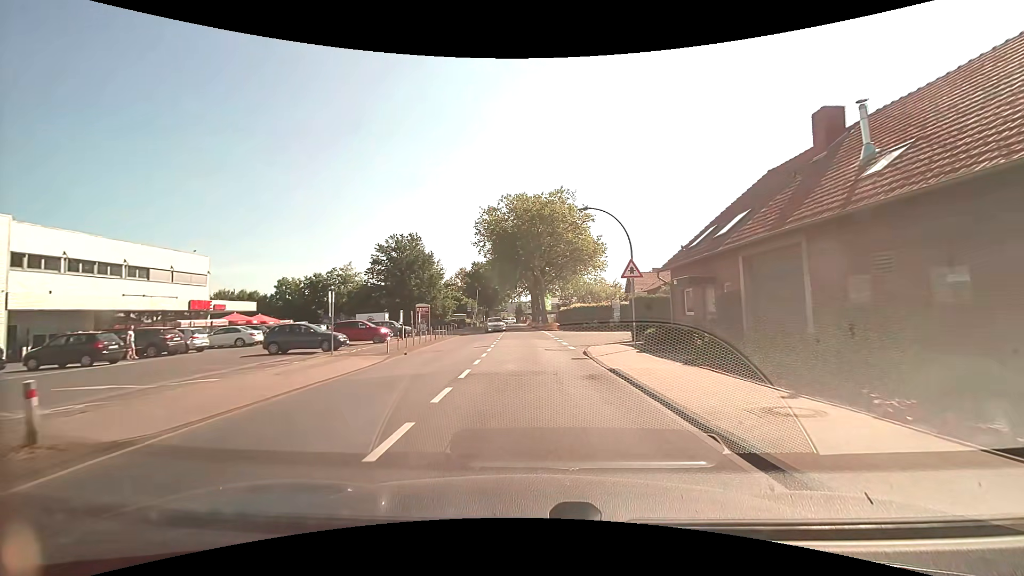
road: unclassified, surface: asphalt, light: Day
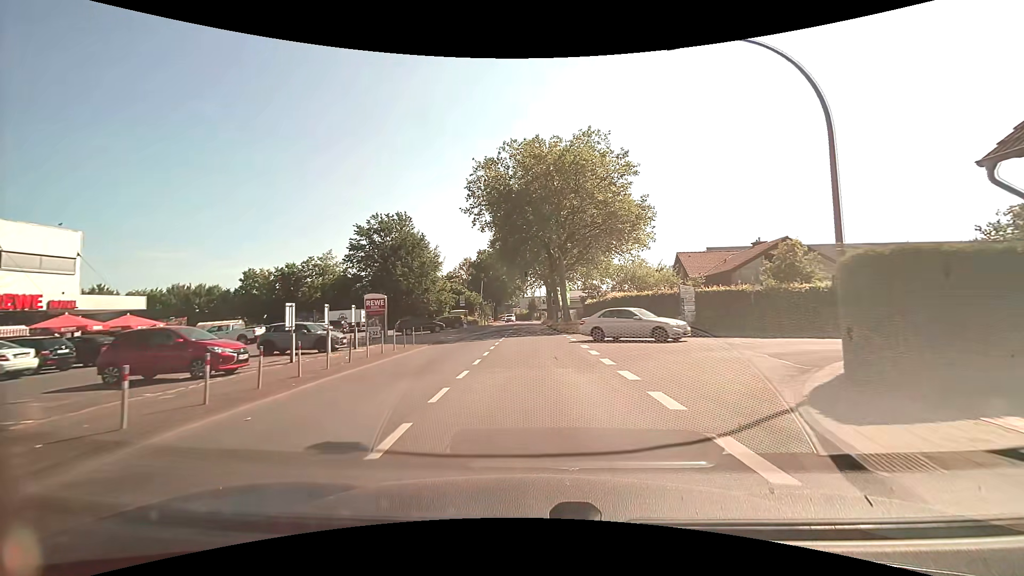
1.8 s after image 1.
(0.0, +17.8) m; -1°
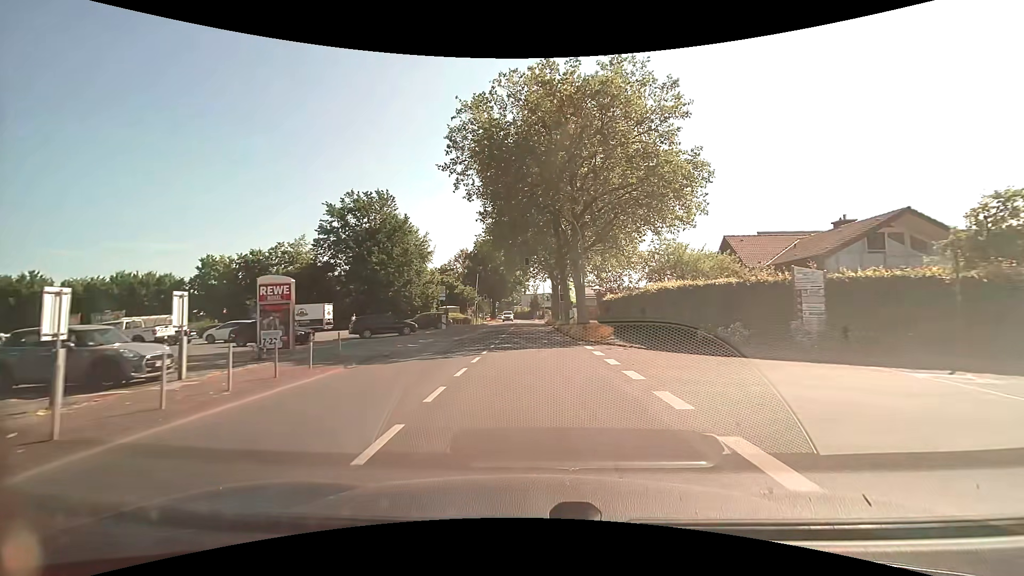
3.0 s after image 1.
(-0.1, +12.0) m; 0°
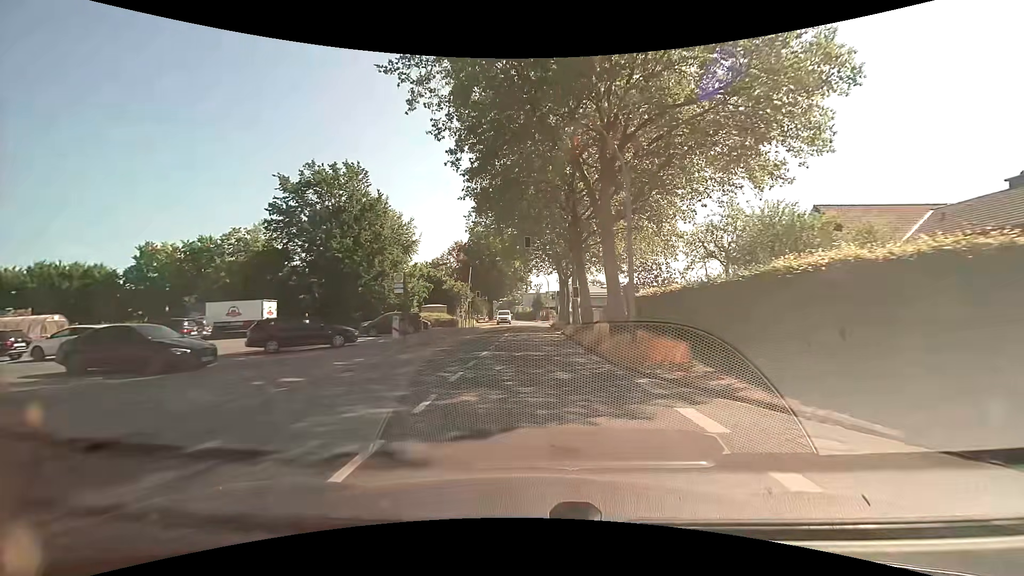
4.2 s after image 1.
(-0.1, +12.5) m; 0°
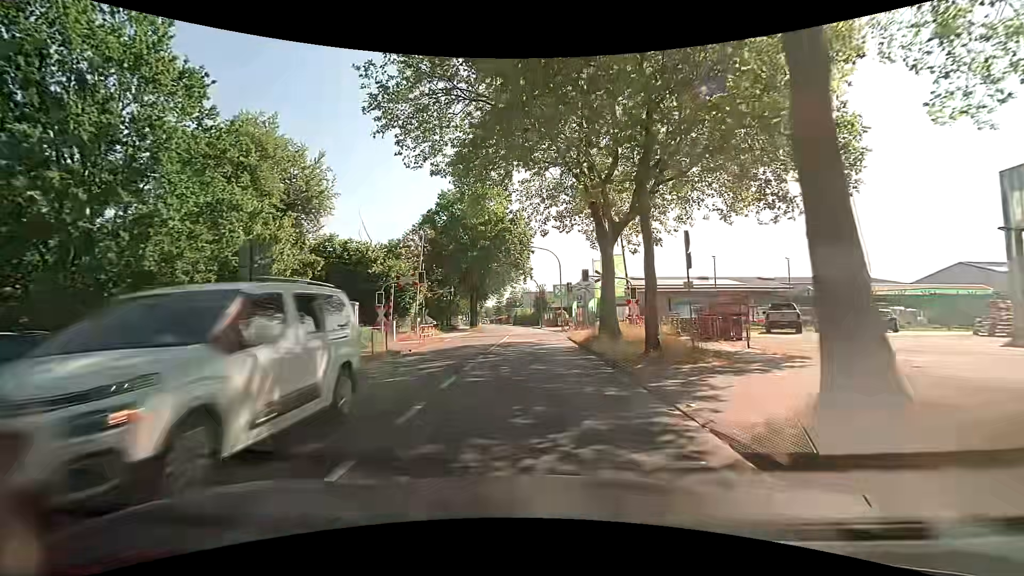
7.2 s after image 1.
(-0.3, +30.8) m; 0°
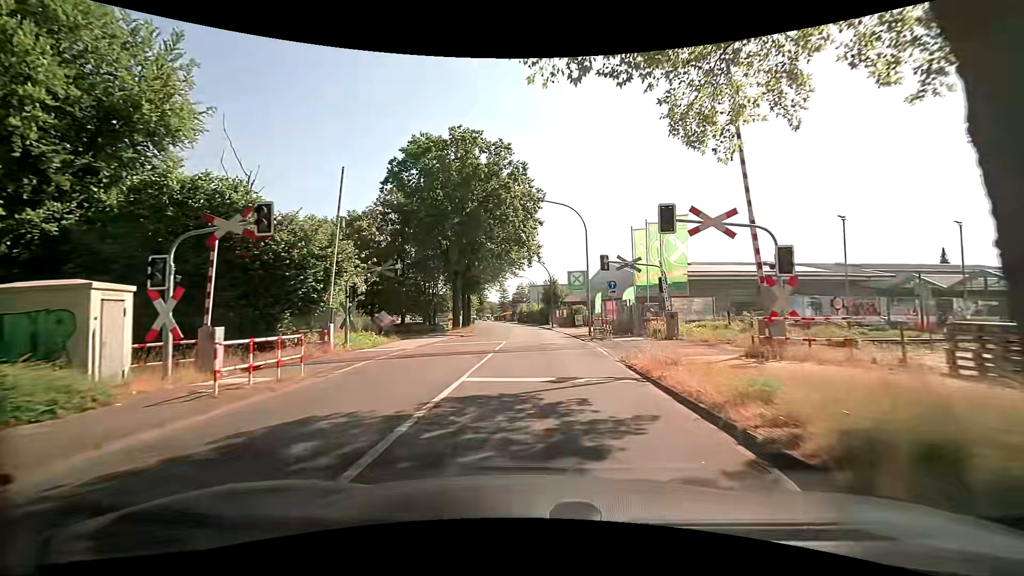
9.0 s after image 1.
(-0.2, +17.5) m; -1°
(0, +10) (0, +20) (0, +30) (-1, +40) (-1, +50) (-2, +60) (-3, +70) (-4, +80) (-5, +90) (-6, +100) m
